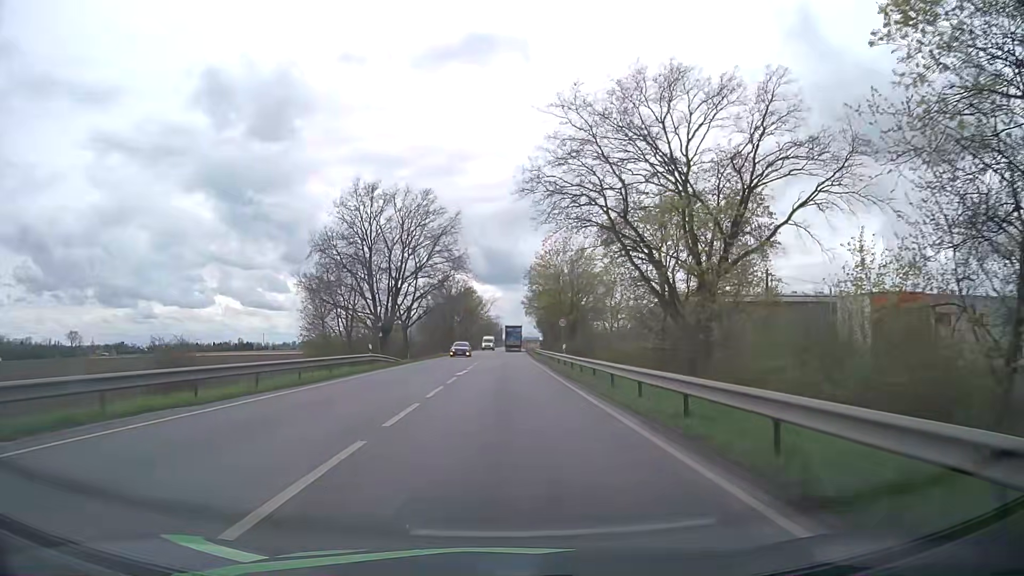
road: primary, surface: asphalt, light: Day
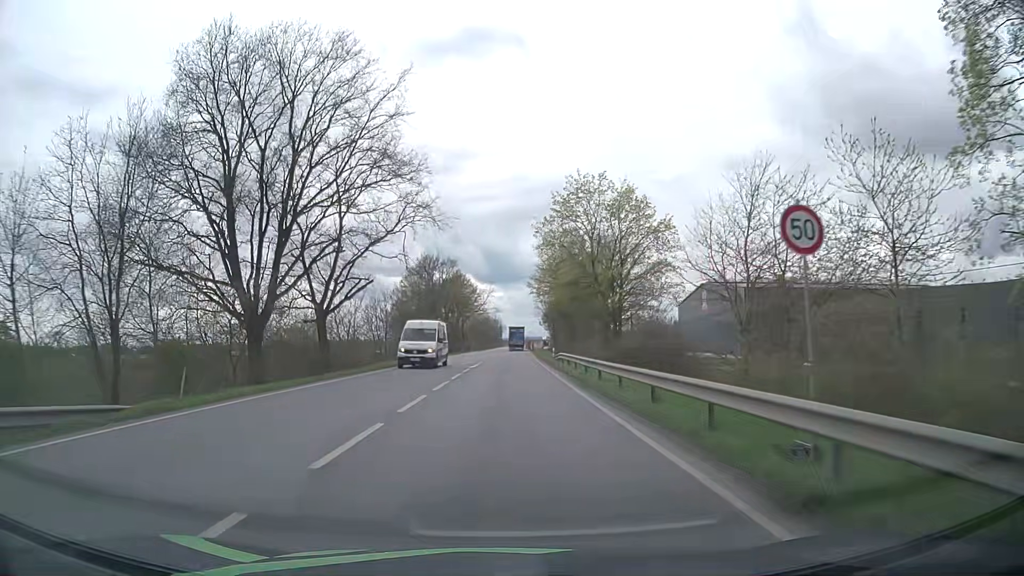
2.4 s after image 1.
(0.0, +33.8) m; 0°
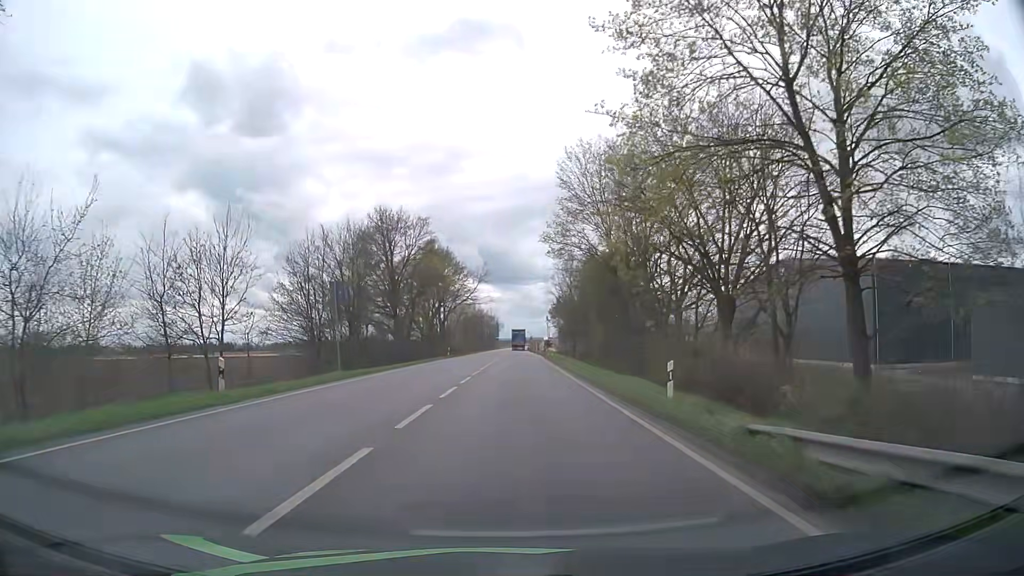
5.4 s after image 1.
(0.0, +38.2) m; 0°
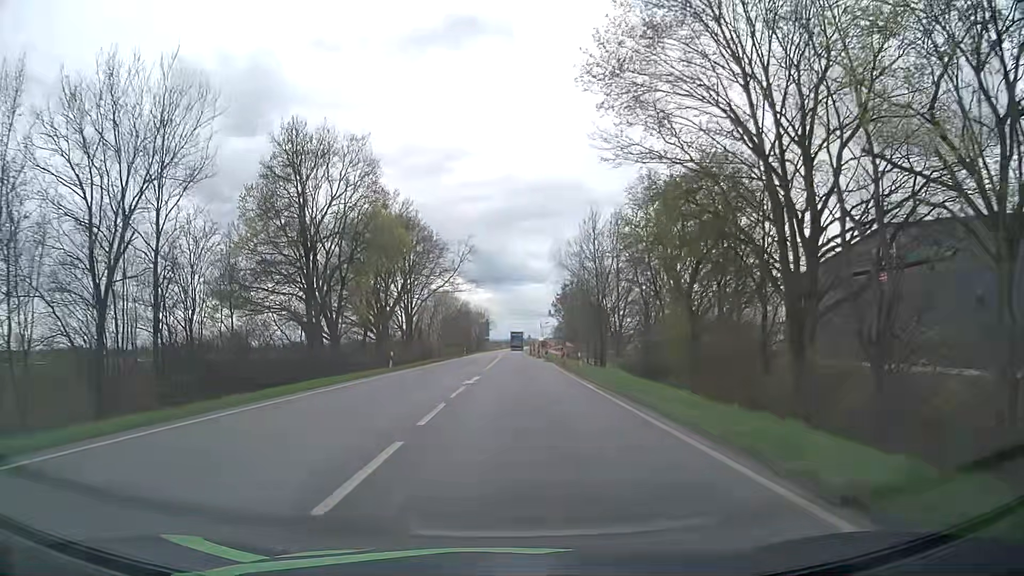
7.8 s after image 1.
(+0.2, +29.4) m; +1°
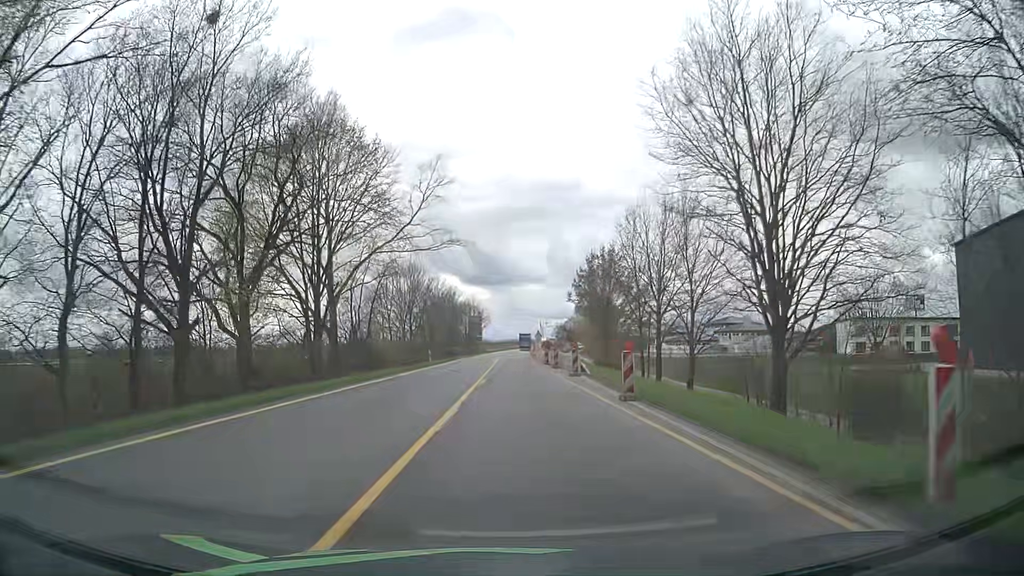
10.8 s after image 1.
(+0.1, +37.1) m; 0°
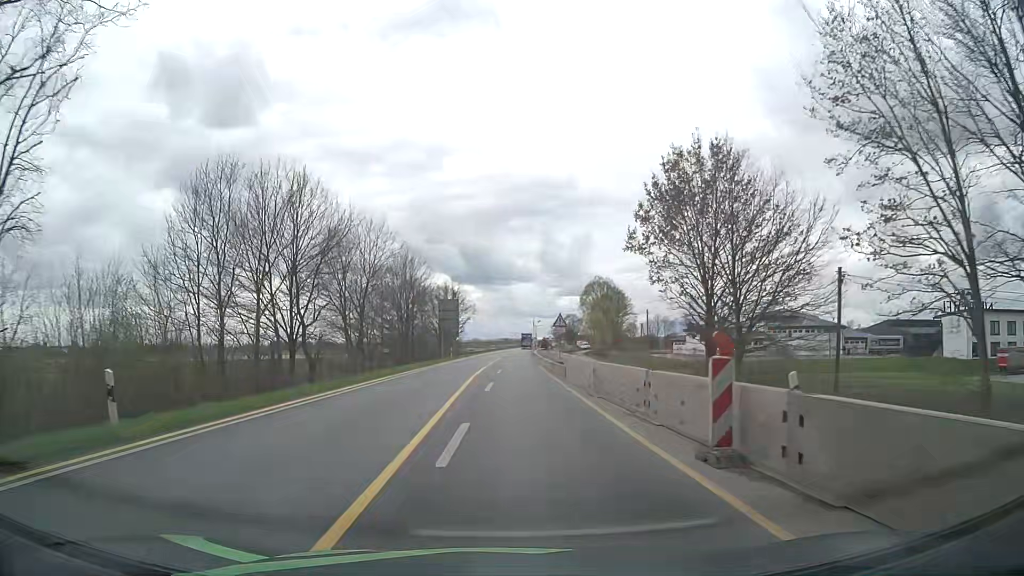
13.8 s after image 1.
(+0.3, +39.6) m; +1°
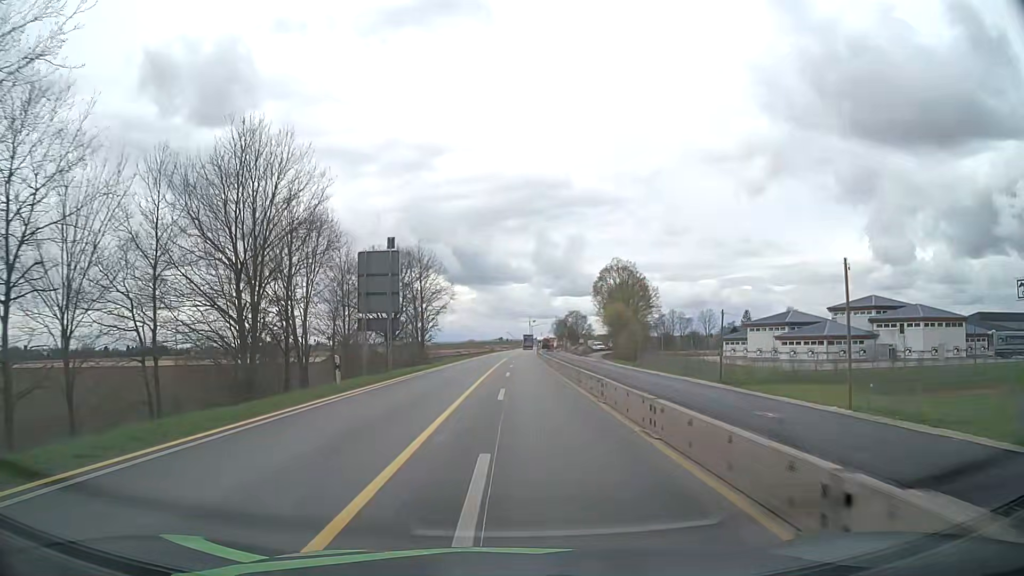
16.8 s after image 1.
(+0.1, +39.3) m; 0°
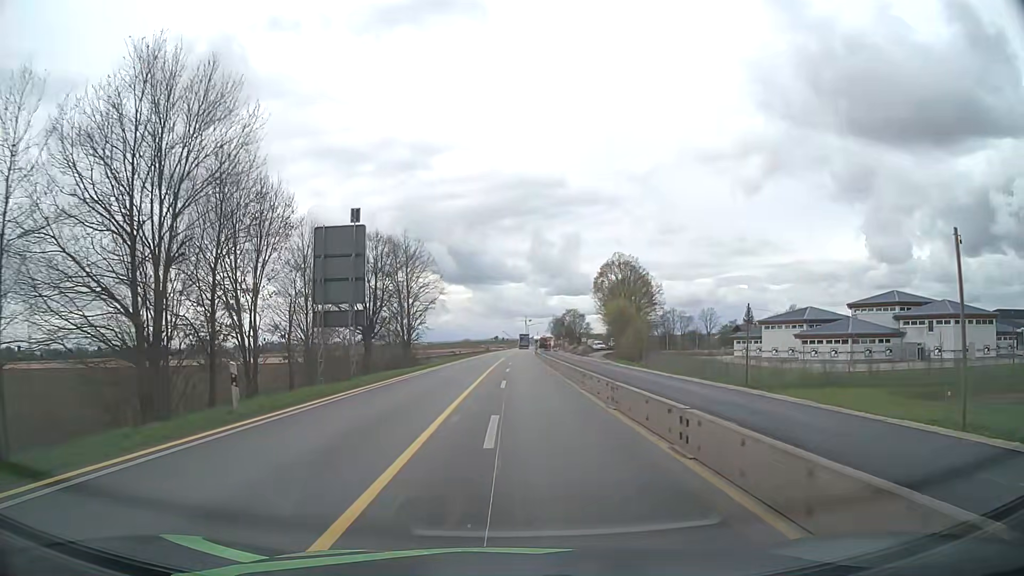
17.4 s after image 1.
(+0.1, +7.8) m; +1°
(0, +10) (0, +20) (0, +30) (0, +40) (0, +50) (+1, +60) (+1, +70) (+1, +80) (+2, +90) (+2, +100) m
